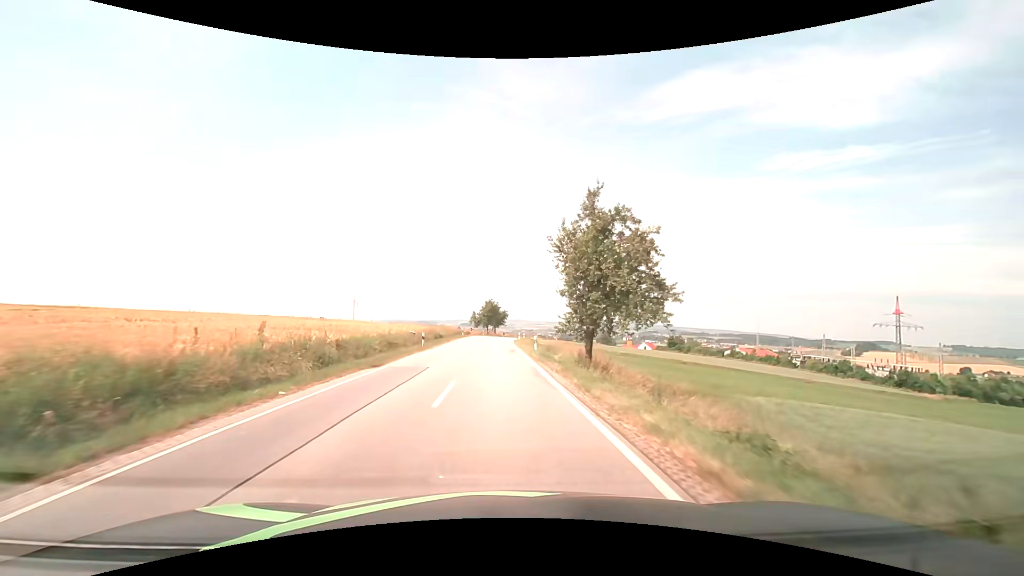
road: secondary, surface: asphalt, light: Day
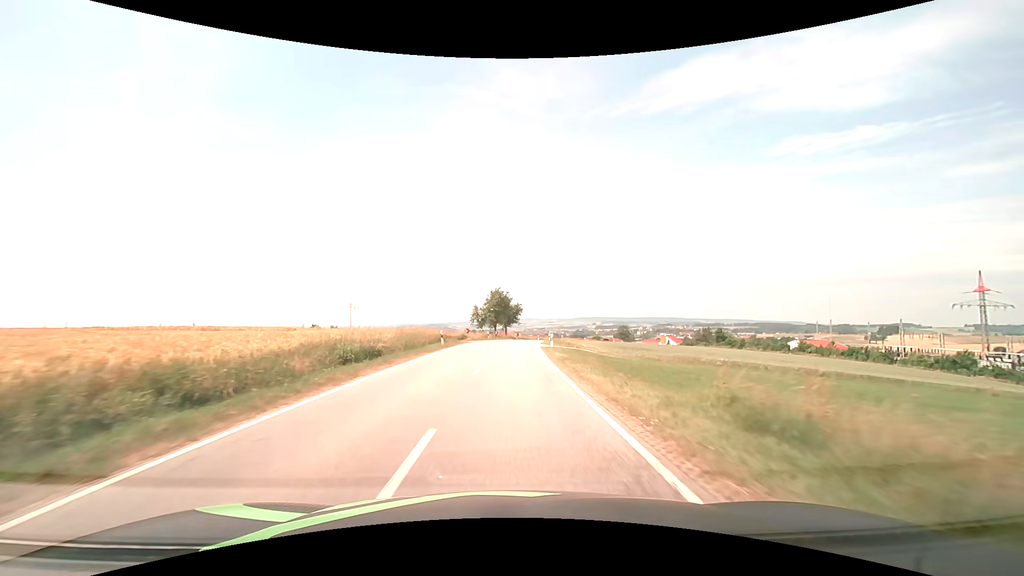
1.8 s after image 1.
(-0.4, +29.8) m; -1°
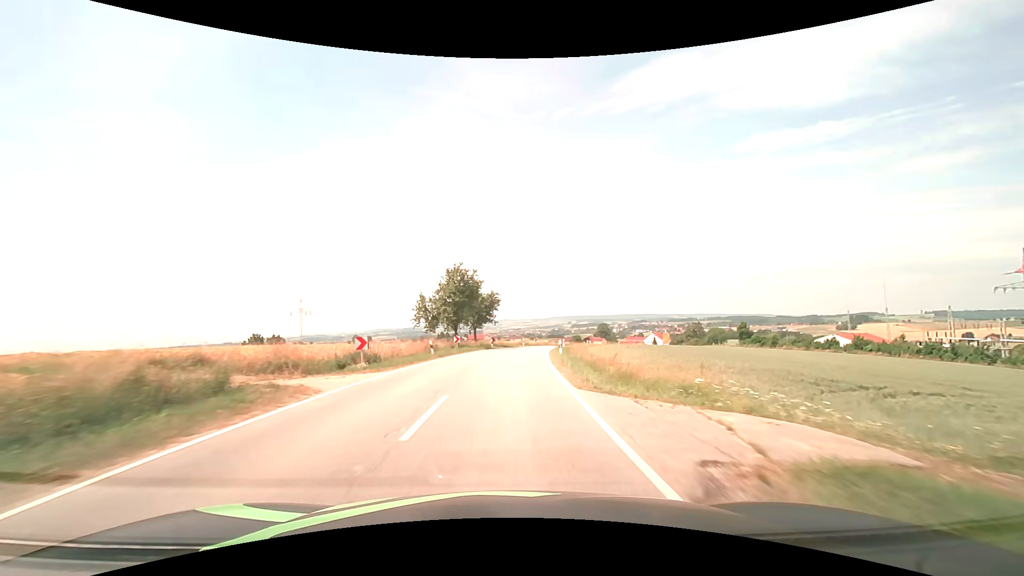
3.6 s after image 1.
(+0.6, +31.6) m; +2°
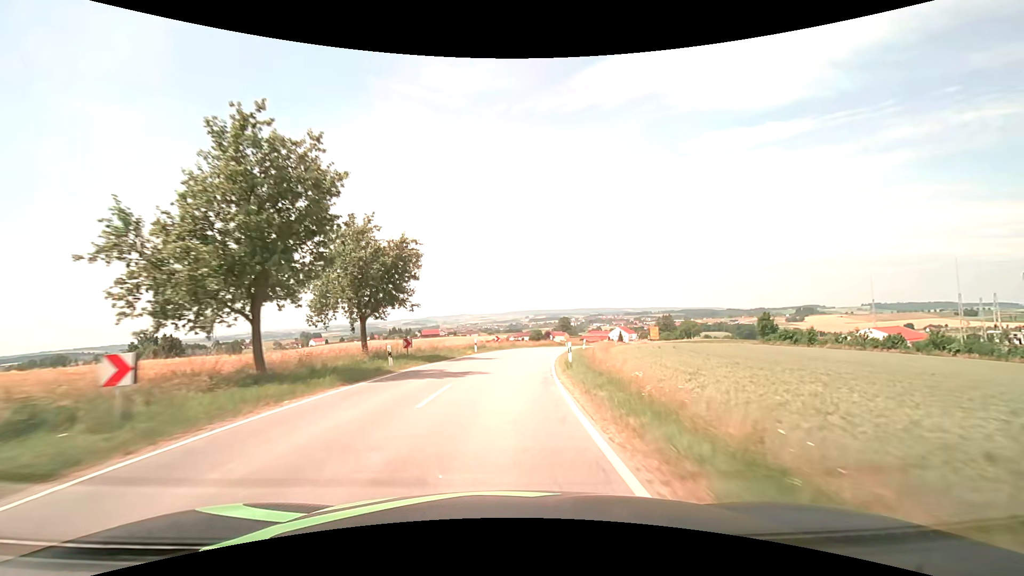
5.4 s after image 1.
(+1.4, +32.2) m; +5°
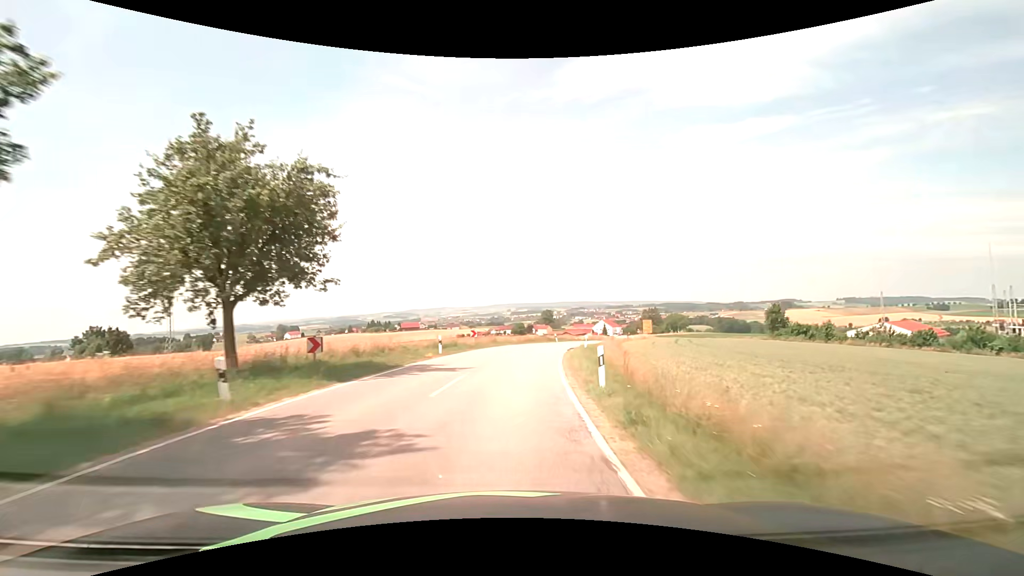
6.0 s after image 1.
(+0.1, +10.8) m; +2°
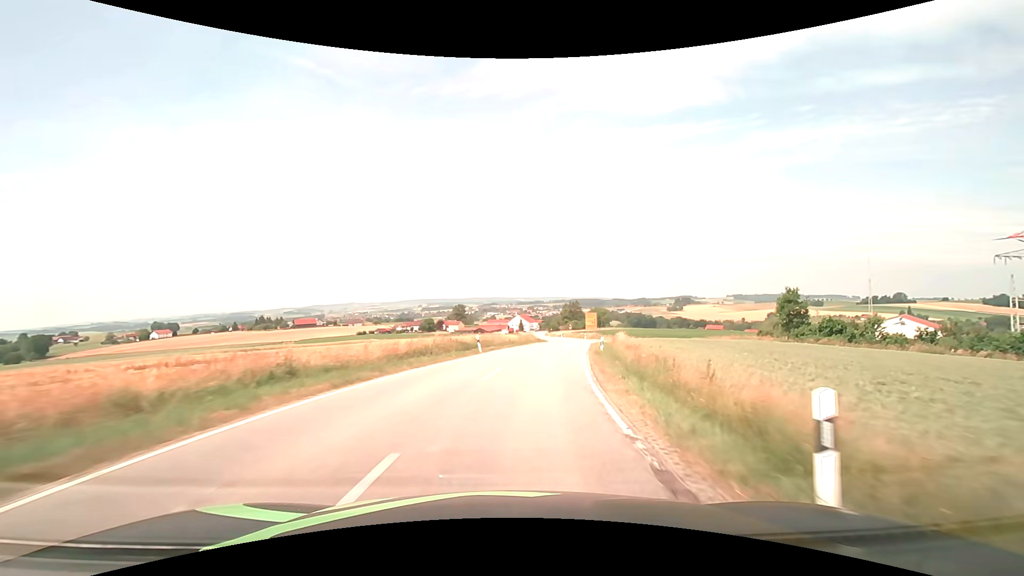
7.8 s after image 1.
(+2.1, +31.8) m; +10°
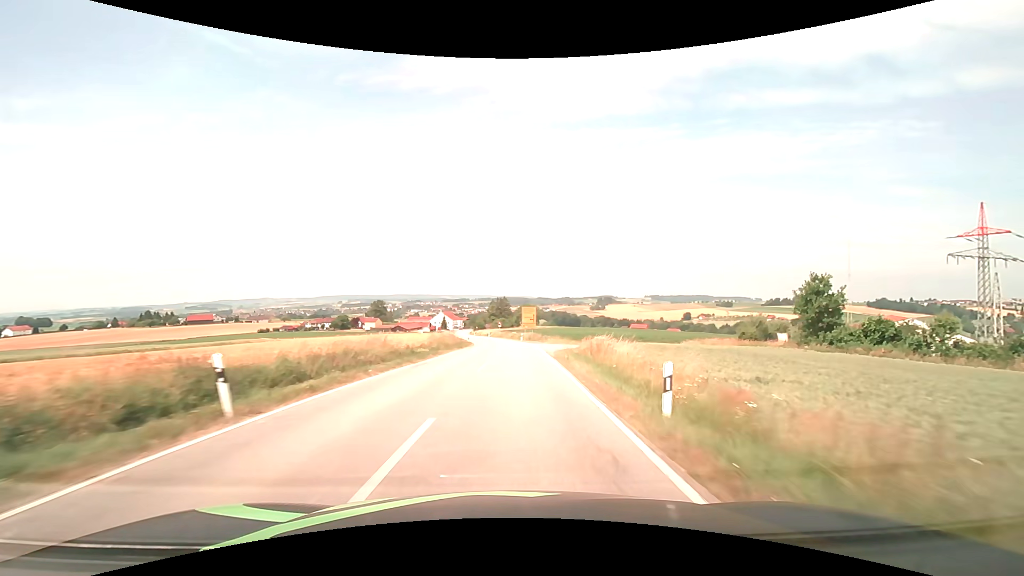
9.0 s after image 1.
(+1.5, +20.8) m; +8°
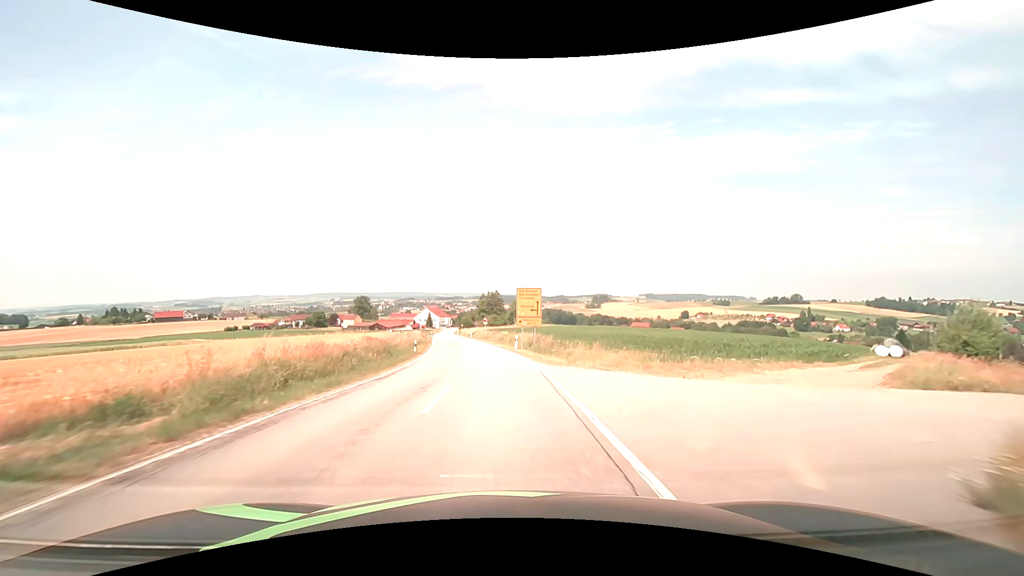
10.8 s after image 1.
(+1.1, +30.9) m; +1°
(0, +10) (-1, +20) (-1, +30) (-2, +40) (-3, +50) (-5, +60) (-6, +70) (-8, +79) (-9, +89) (-11, +99) m
